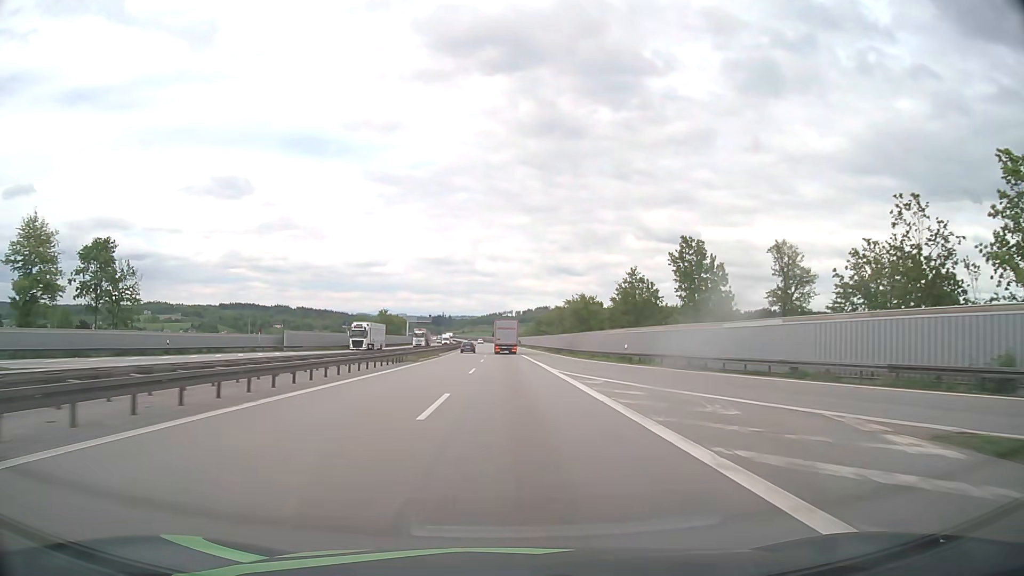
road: motorway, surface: asphalt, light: Day
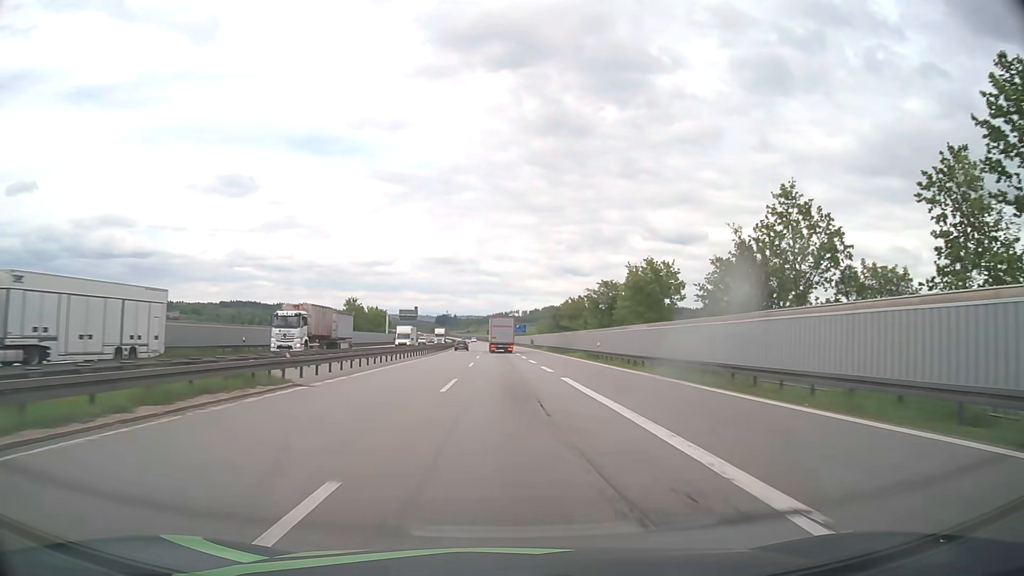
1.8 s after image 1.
(-0.1, +47.5) m; -1°
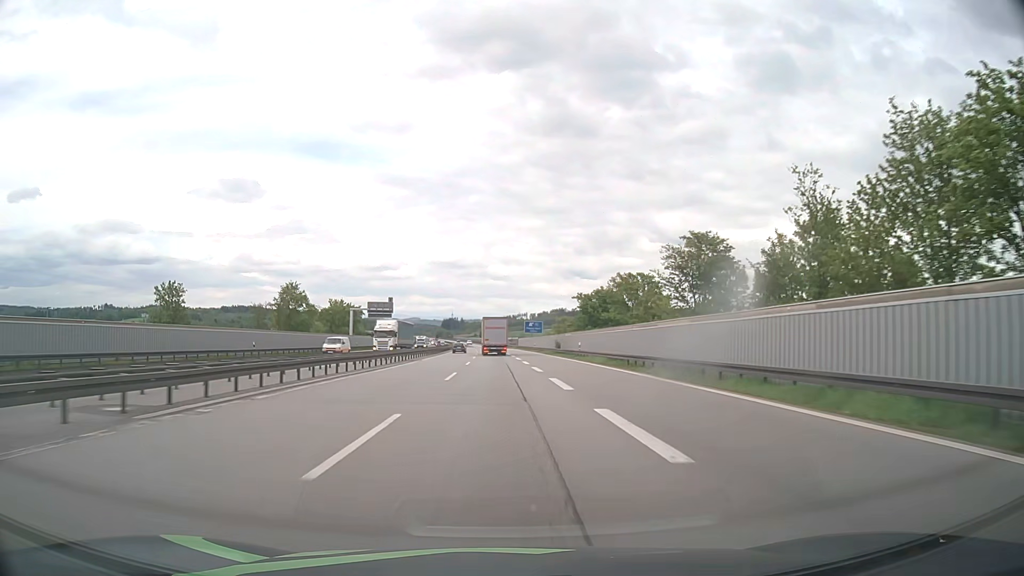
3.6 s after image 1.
(-0.2, +47.4) m; -1°
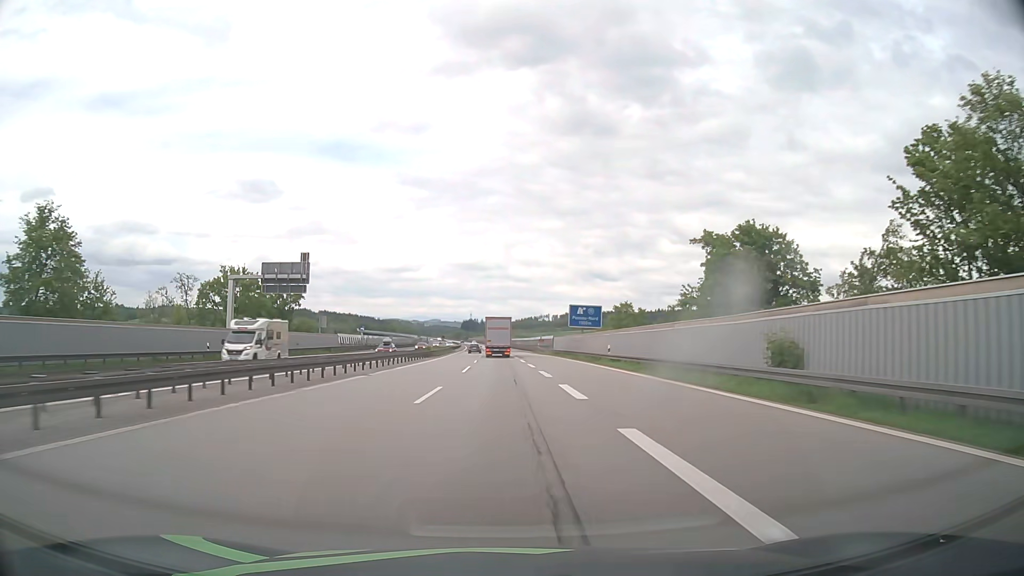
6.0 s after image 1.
(-0.8, +63.1) m; -2°
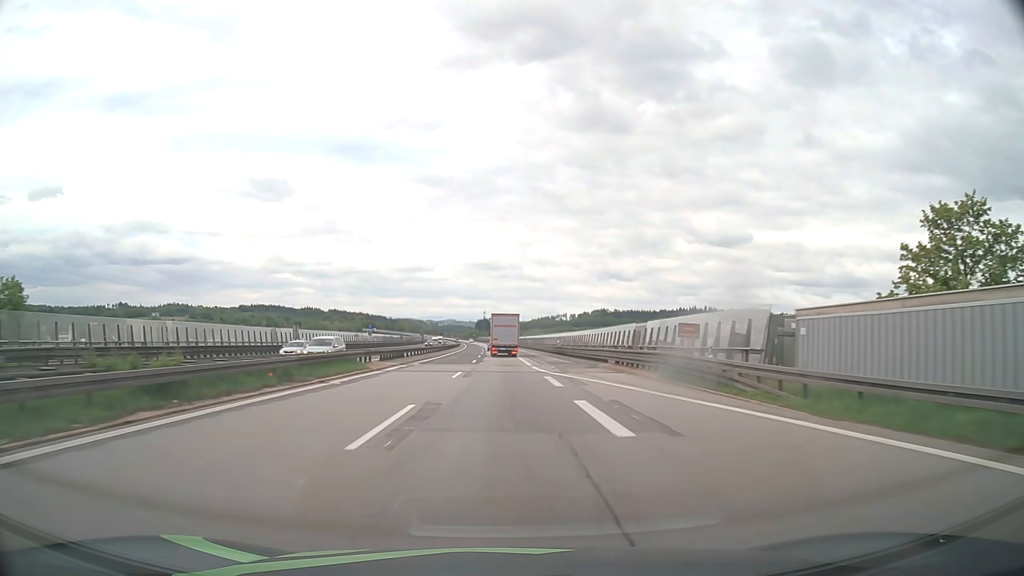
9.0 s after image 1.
(-1.0, +78.9) m; -1°
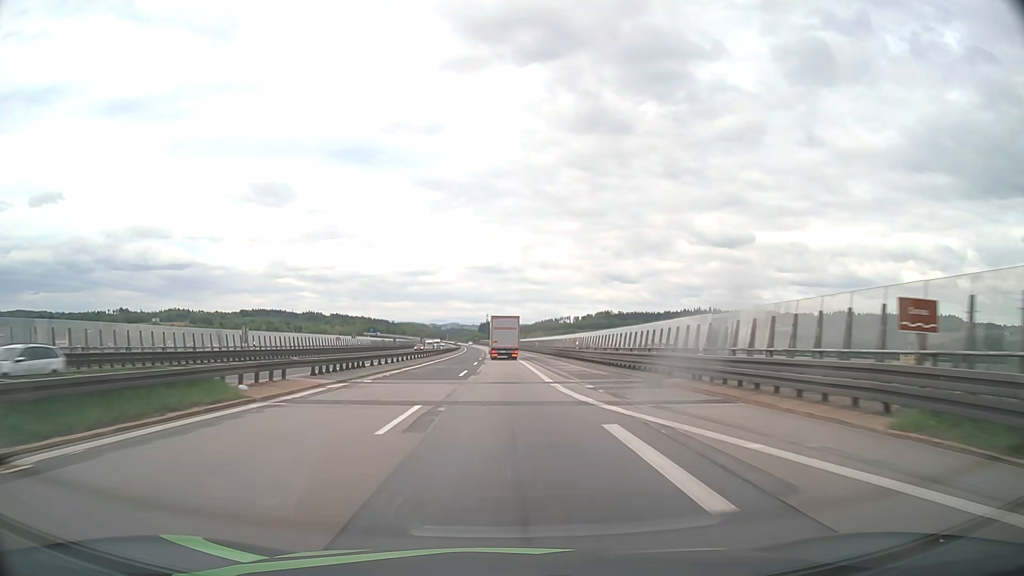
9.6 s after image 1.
(0.0, +15.8) m; 0°
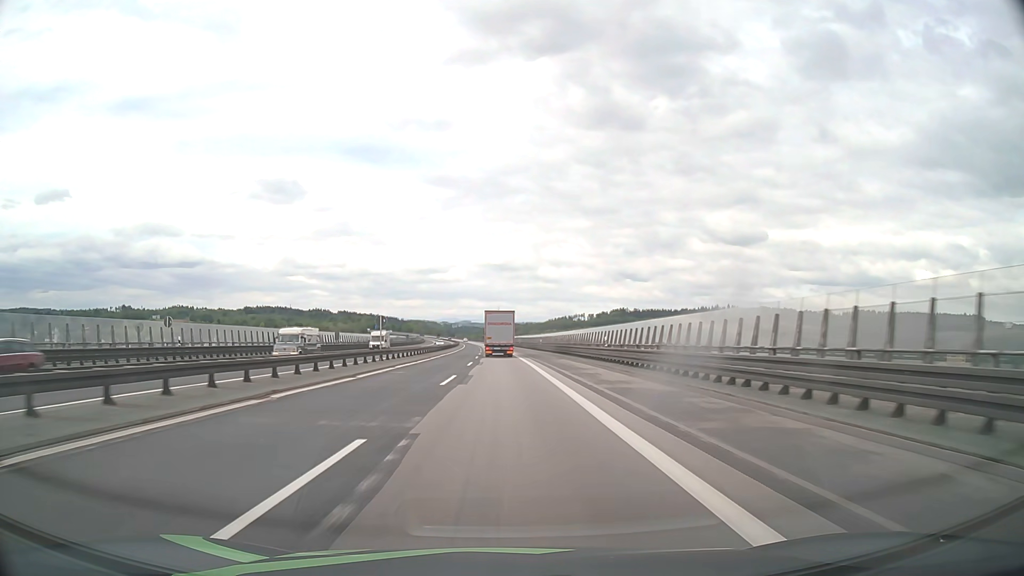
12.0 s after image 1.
(-0.6, +63.1) m; -1°
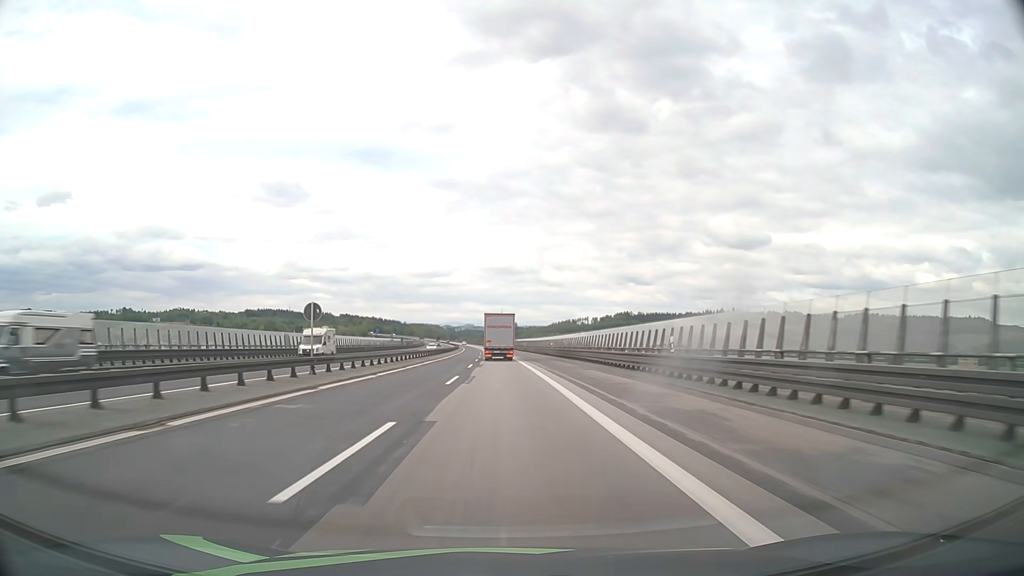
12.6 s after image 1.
(0.0, +15.8) m; 0°
(0, +10) (0, +20) (0, +30) (0, +40) (0, +50) (-1, +60) (-1, +70) (-1, +80) (-1, +90) (-2, +100) m
